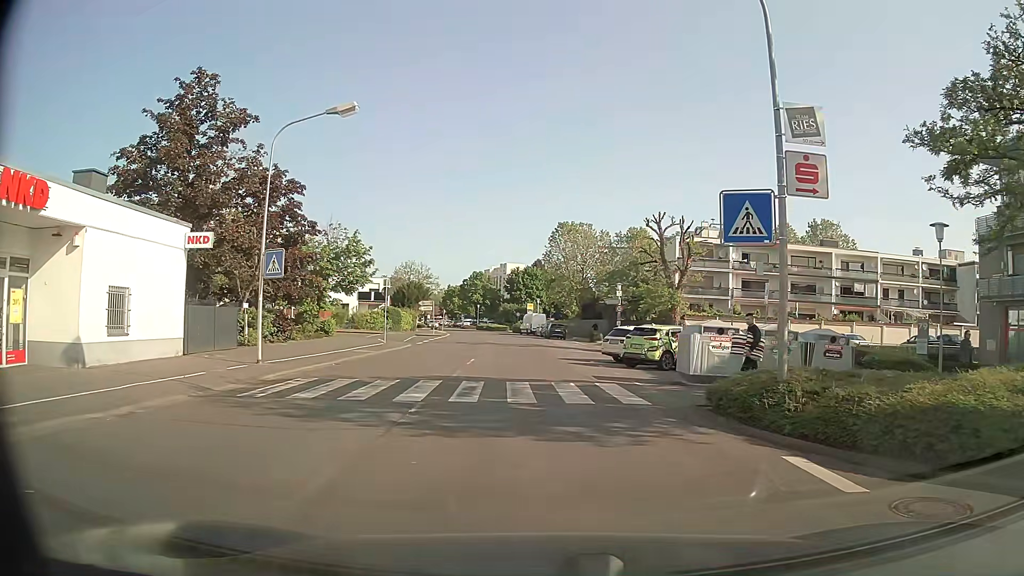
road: tertiary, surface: asphalt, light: Day
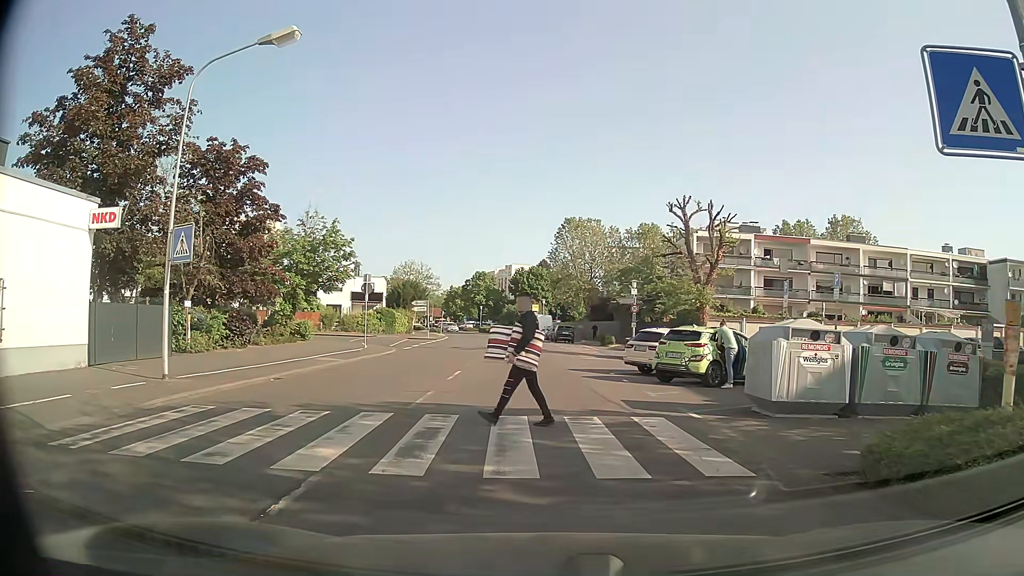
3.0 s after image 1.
(+0.1, +5.5) m; +1°
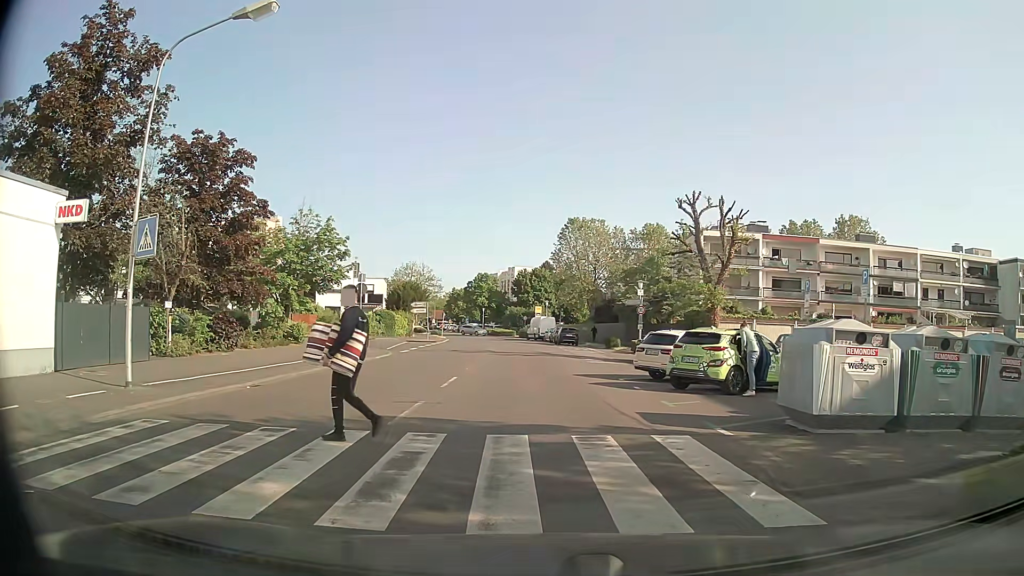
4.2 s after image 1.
(0.0, +1.7) m; -1°
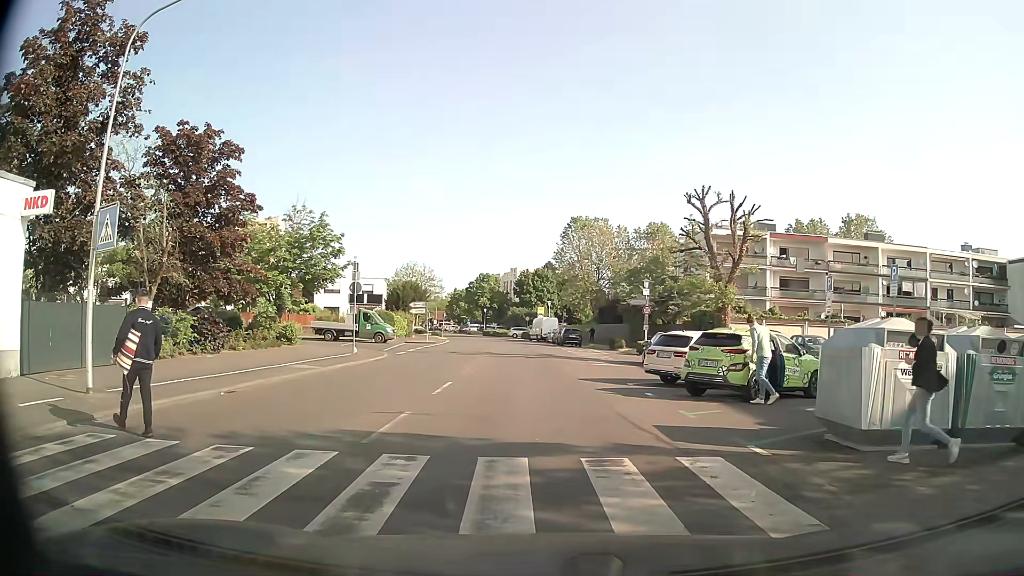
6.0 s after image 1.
(0.0, +1.4) m; +1°
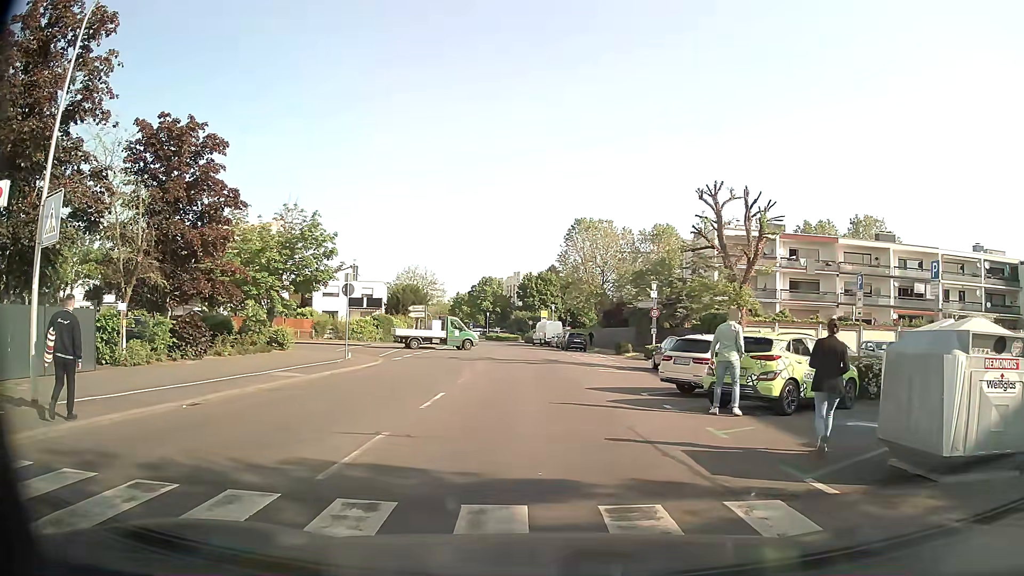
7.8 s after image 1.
(0.0, +2.0) m; -2°
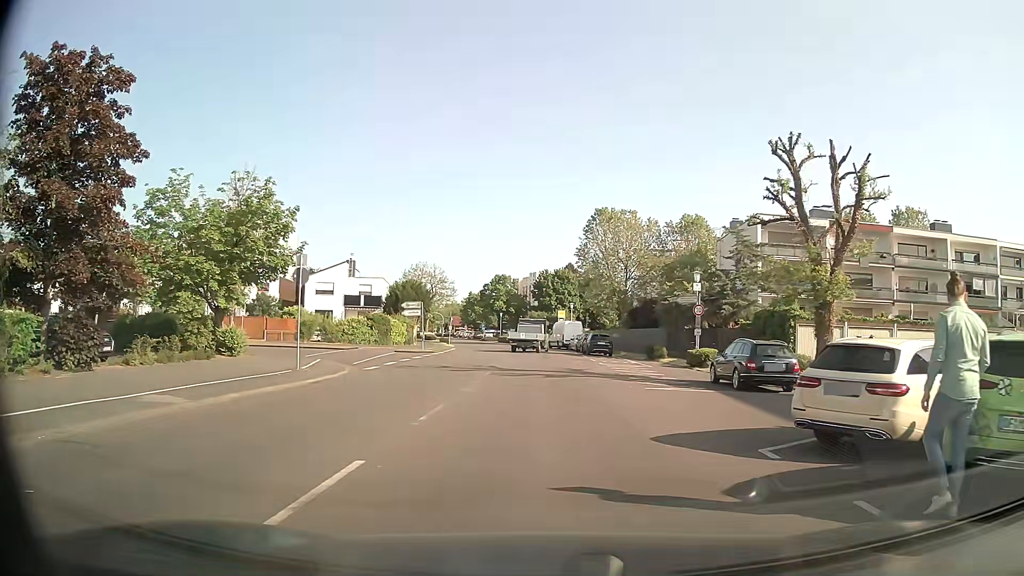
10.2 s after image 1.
(0.0, +8.4) m; -1°
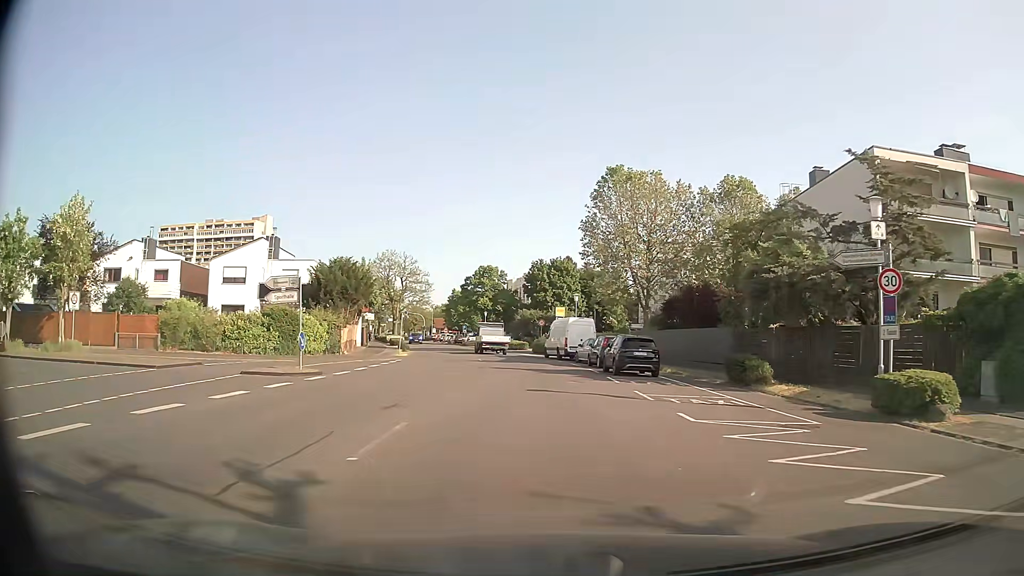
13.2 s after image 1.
(+0.2, +21.5) m; 0°
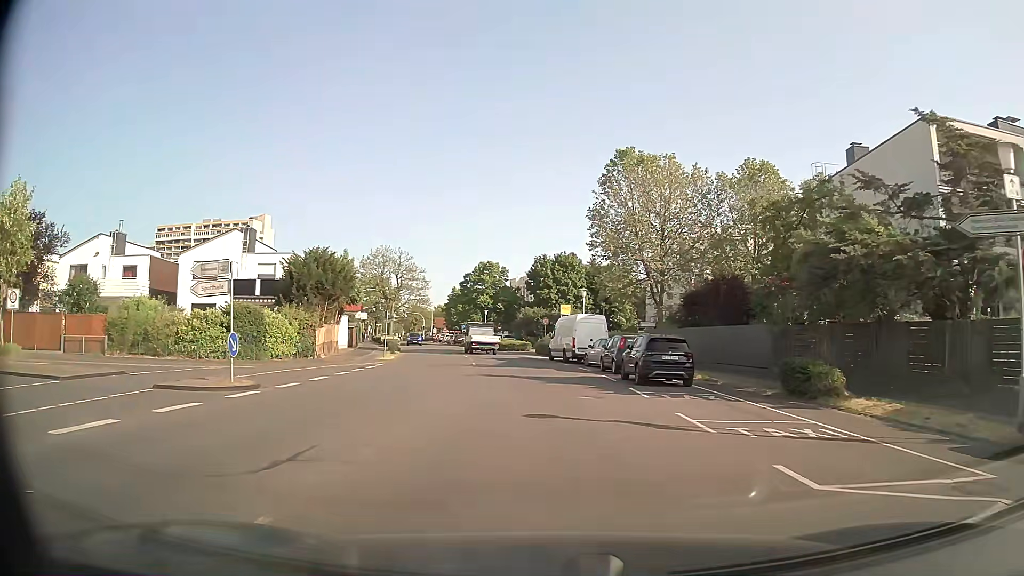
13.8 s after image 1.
(0.0, +5.4) m; 0°
(0, +10) (-1, +20) (-1, +30) (-3, +40) (-4, +50) (-6, +60) (-8, +69) (-10, +79) (-13, +89) (-16, +98) m
